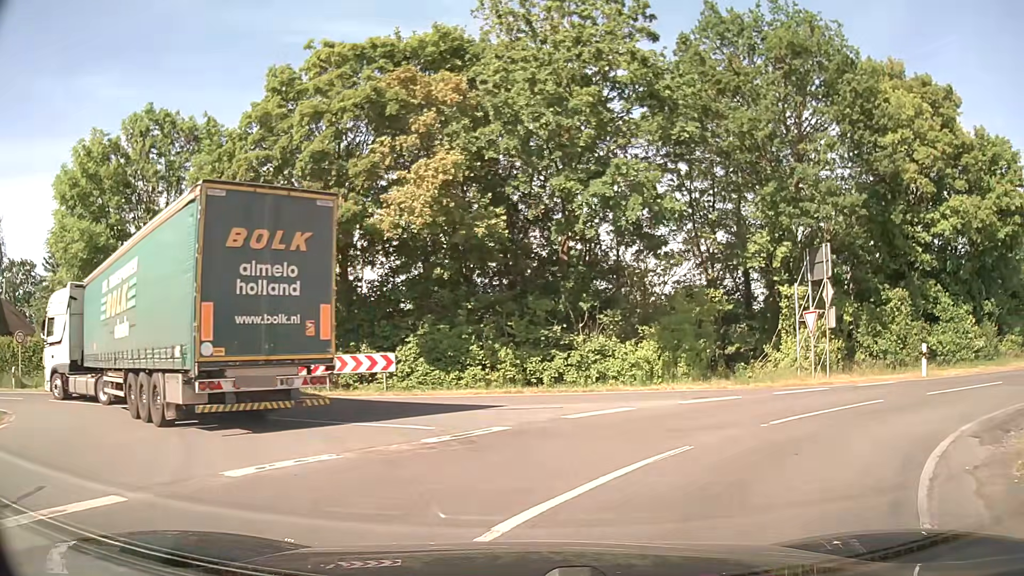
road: secondary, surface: asphalt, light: Day
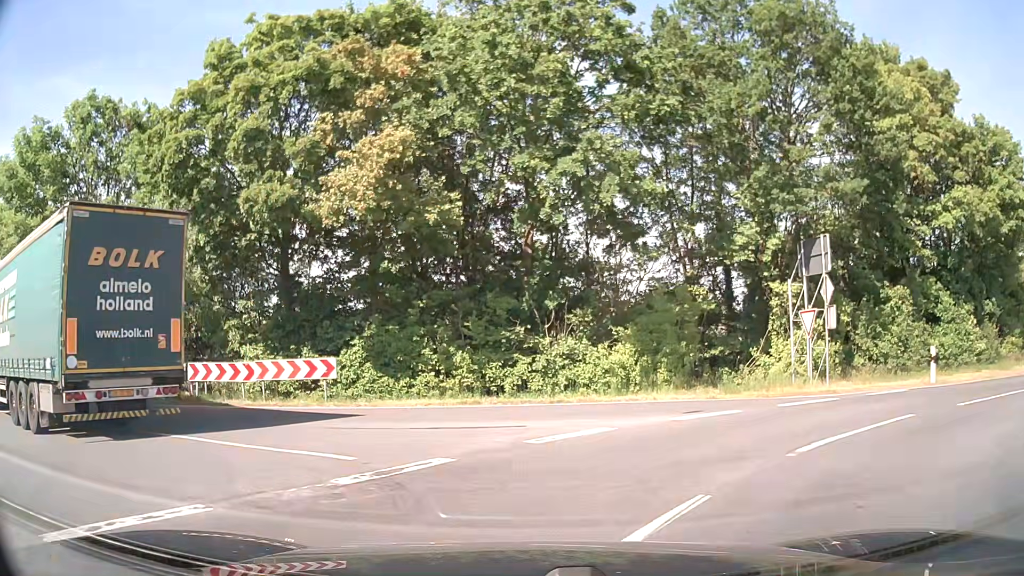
(+0.1, +2.5) m; +4°
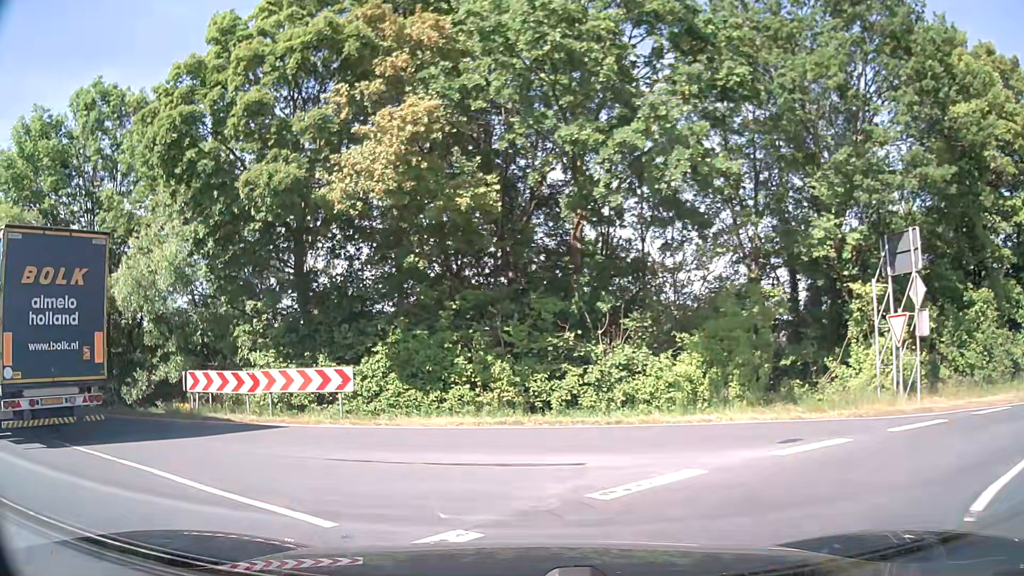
(-0.1, +2.7) m; -4°
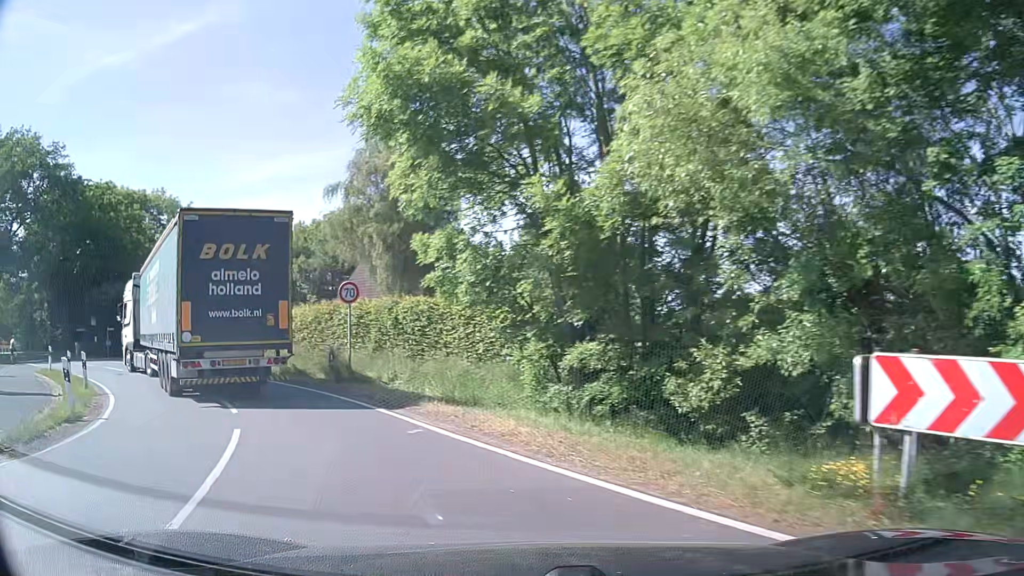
(-5.9, +11.9) m; -51°
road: tertiary
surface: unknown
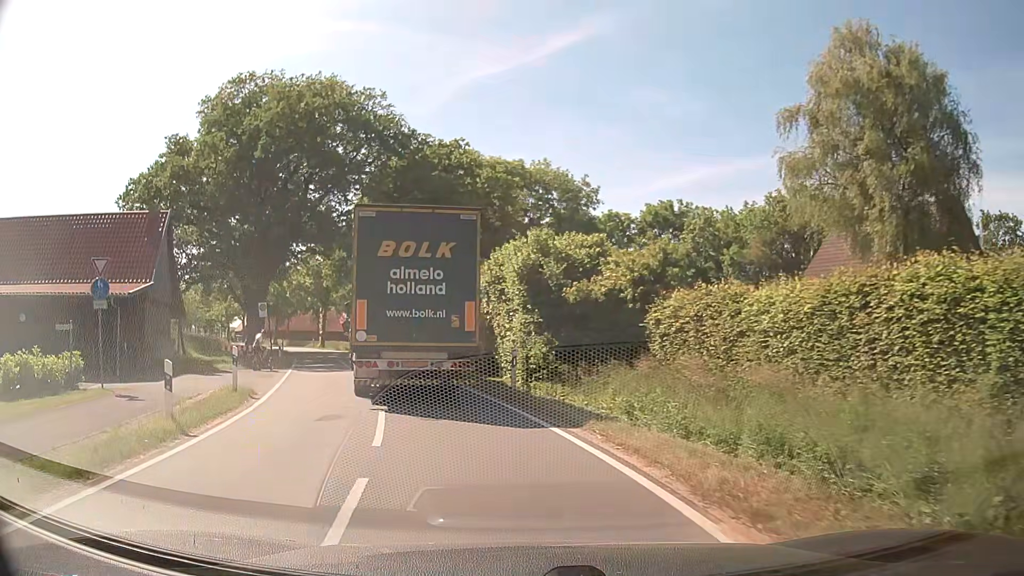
(-5.5, +15.7) m; -35°
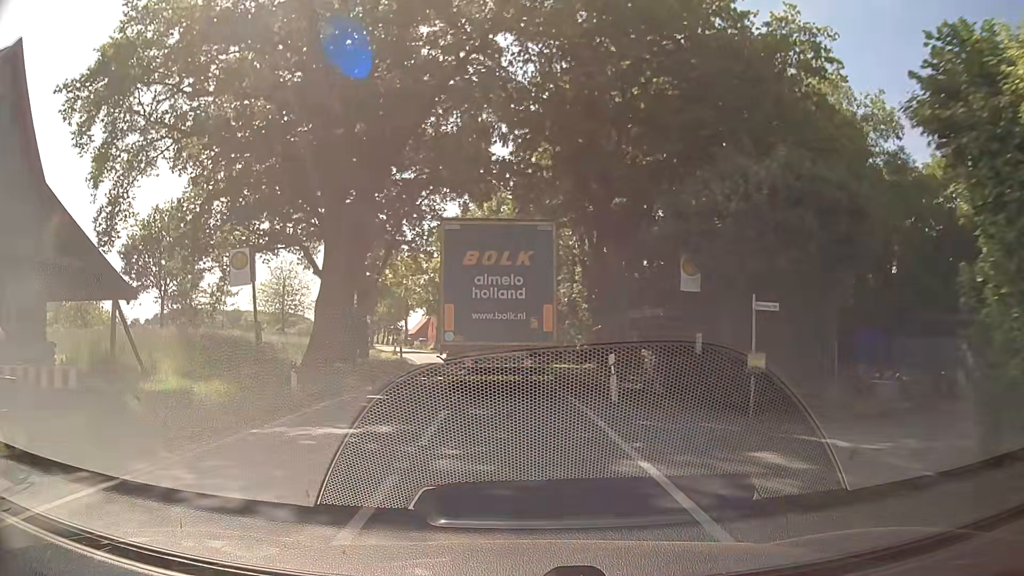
(-4.3, +24.3) m; -17°
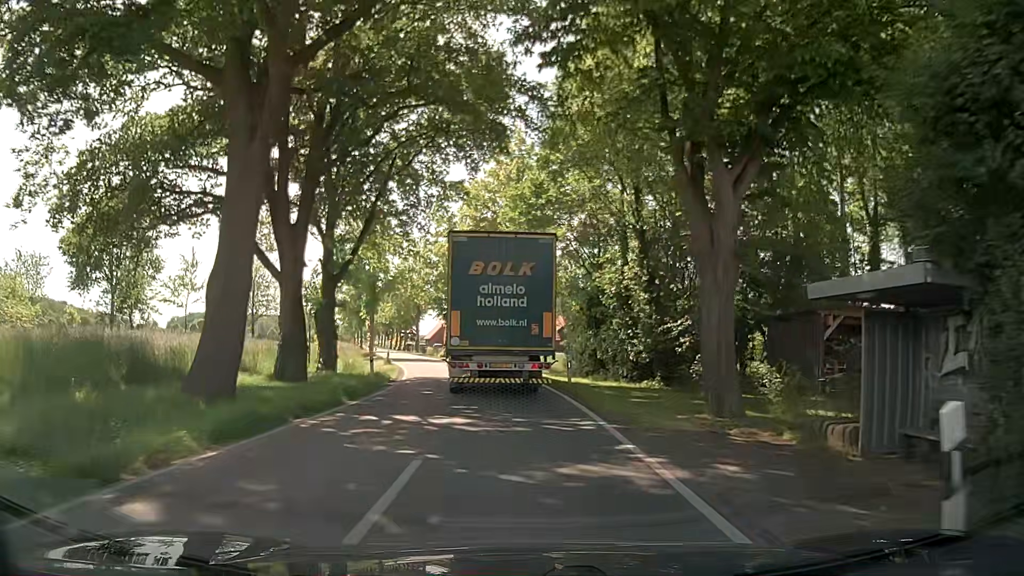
(-0.2, +11.3) m; -2°
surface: asphalt
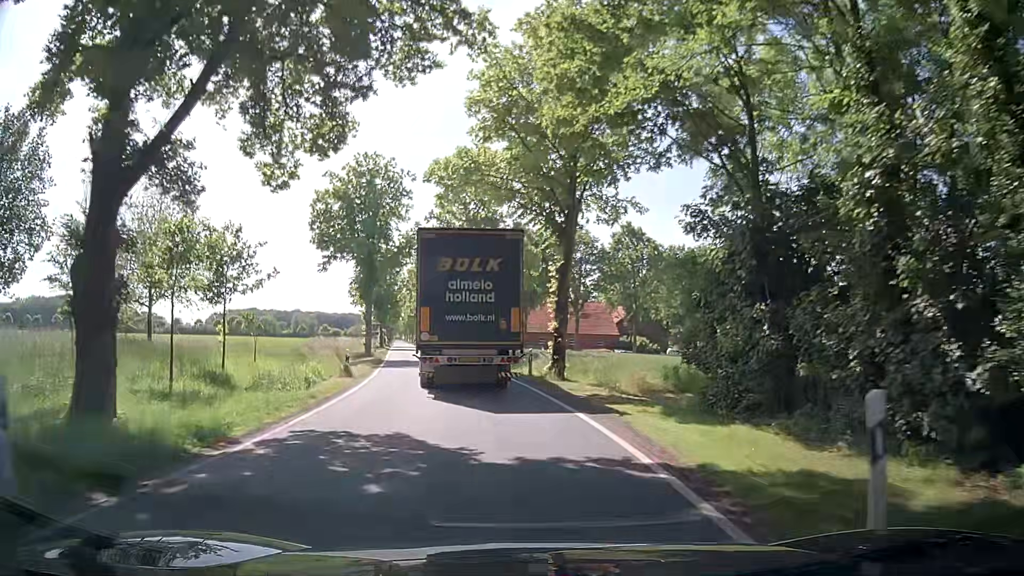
(-0.4, +18.7) m; -2°
